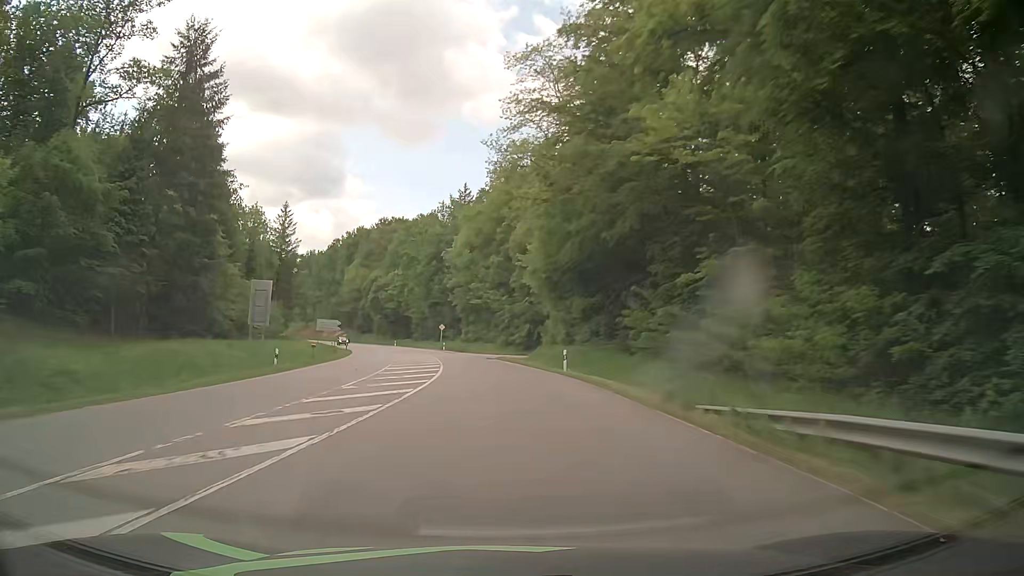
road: secondary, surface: asphalt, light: Day
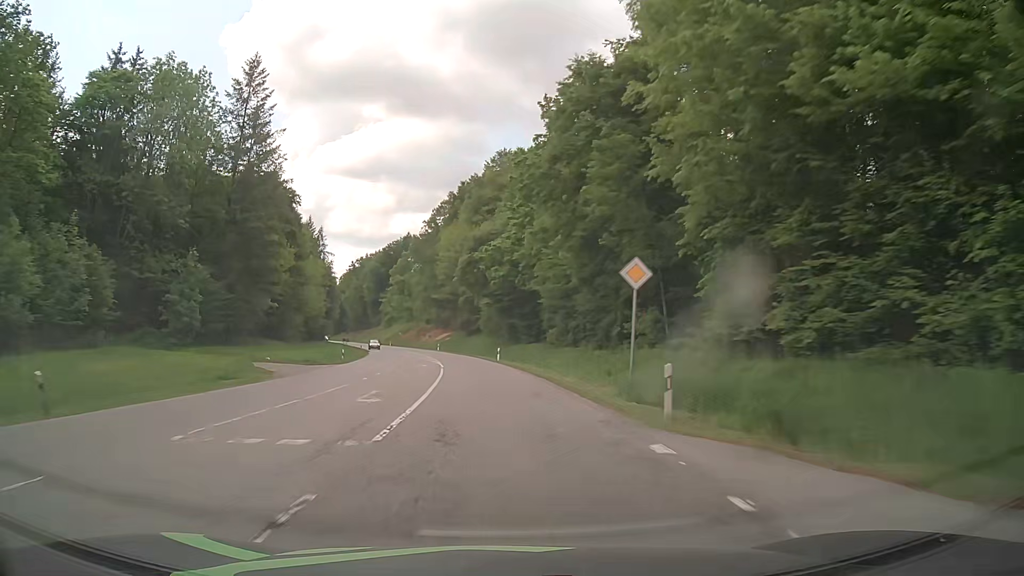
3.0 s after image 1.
(-7.8, +73.1) m; -13°
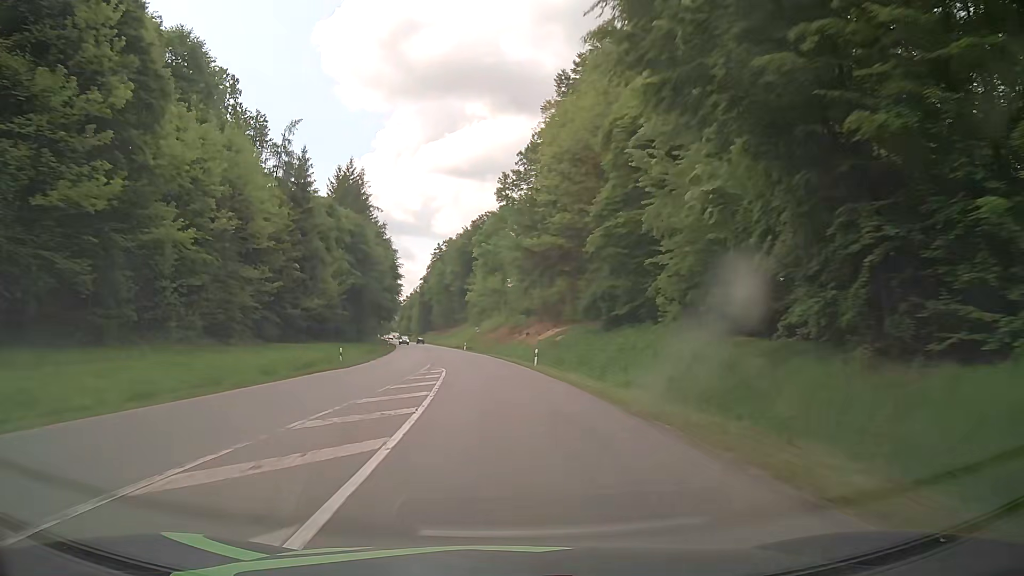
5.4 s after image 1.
(-5.0, +59.6) m; -9°
(0, +10) (0, +20) (-1, +30) (-2, +40) (-3, +50) (-4, +60) (-5, +70) (-7, +80) (-8, +90) (-10, +99) m
